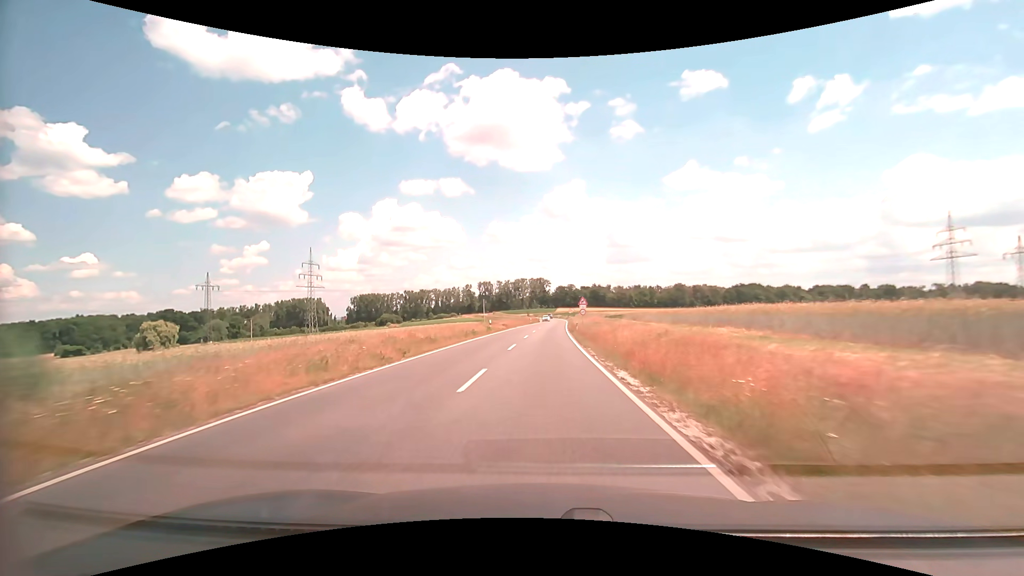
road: secondary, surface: asphalt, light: Day
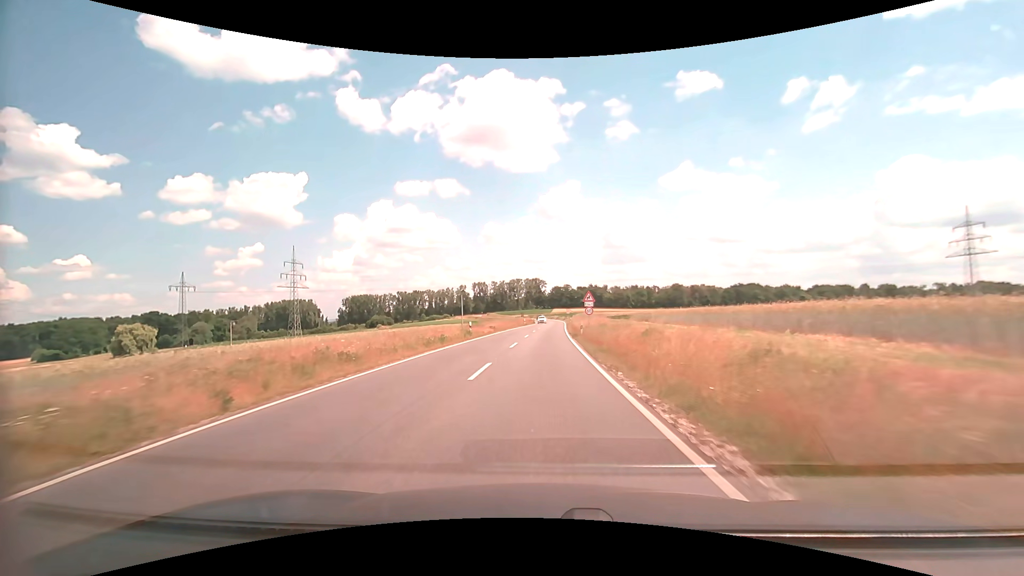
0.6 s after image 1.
(0.0, +10.1) m; 0°
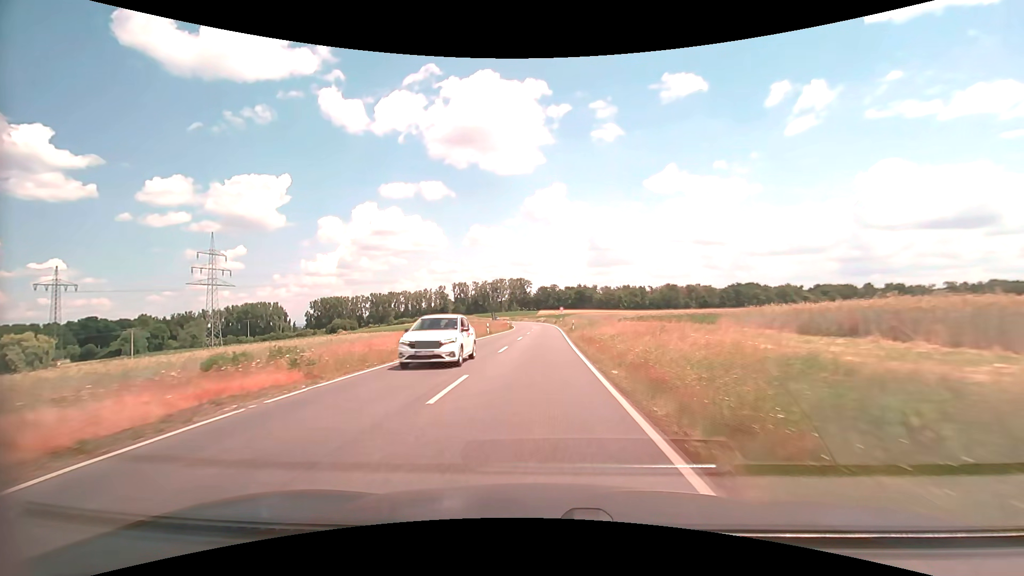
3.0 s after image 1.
(+0.7, +38.7) m; +2°
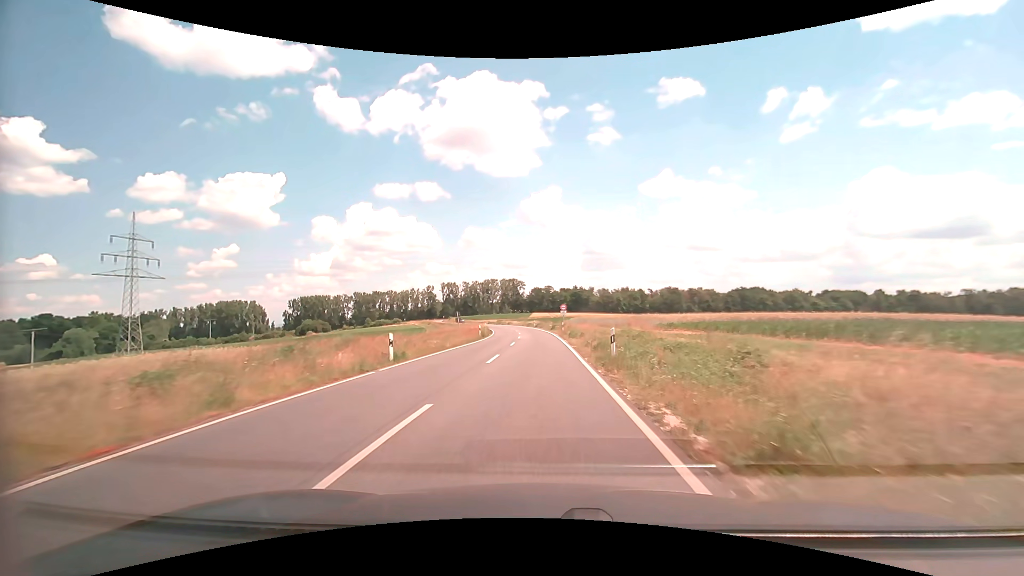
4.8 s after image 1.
(+0.2, +27.8) m; +1°
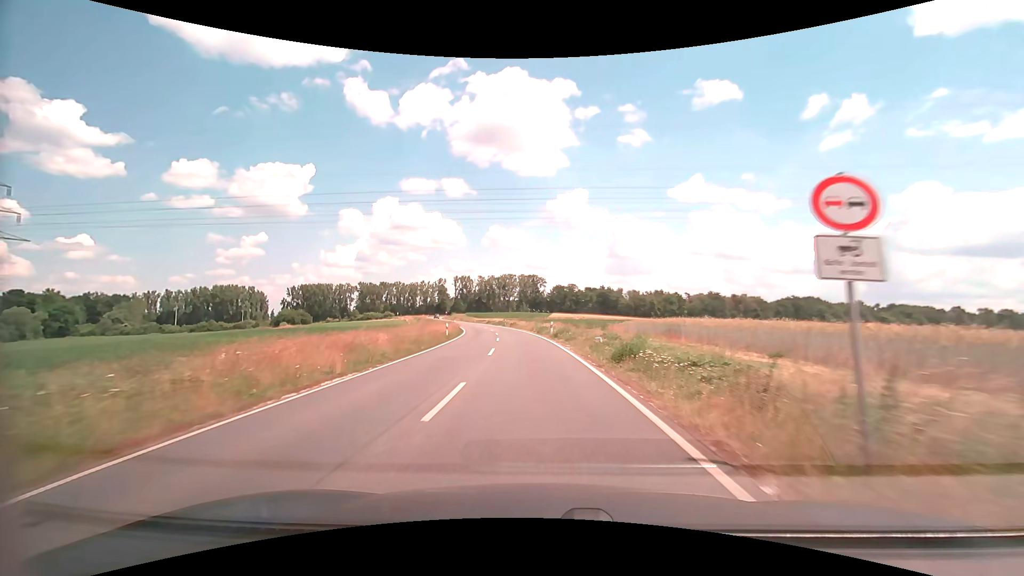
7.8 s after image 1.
(-0.5, +45.6) m; -2°
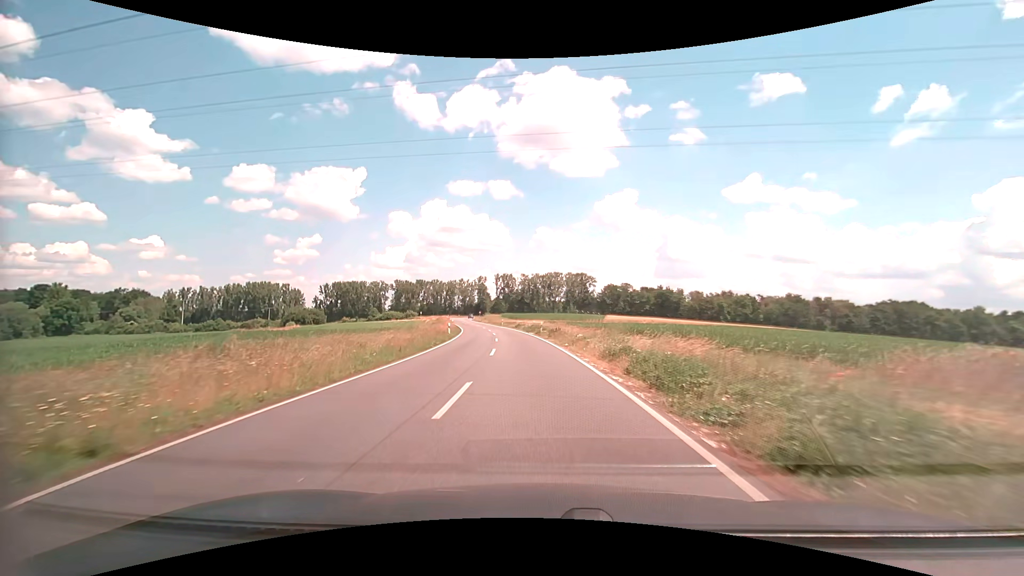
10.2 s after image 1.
(-1.5, +36.0) m; -5°
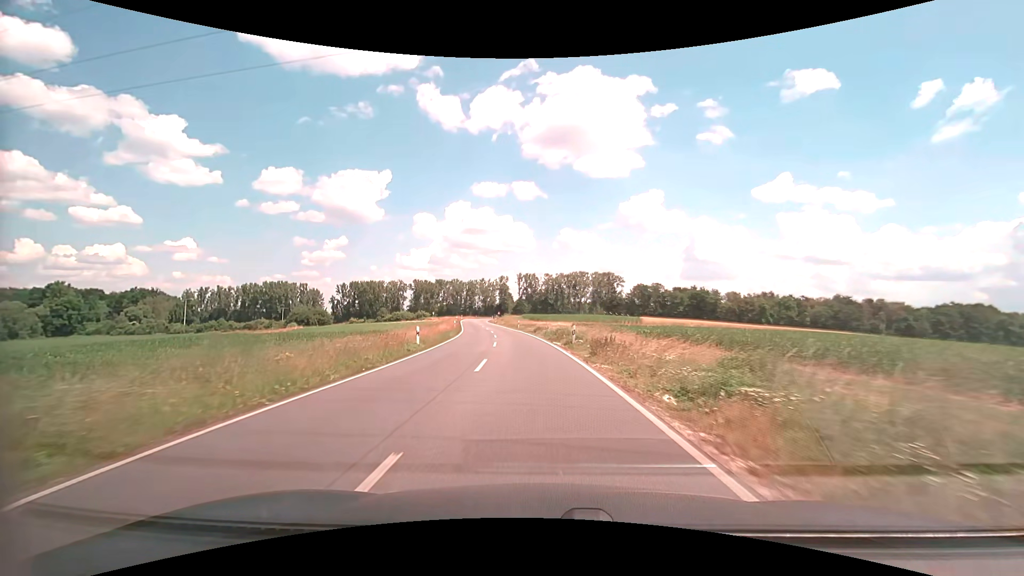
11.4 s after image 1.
(-0.4, +17.9) m; -3°
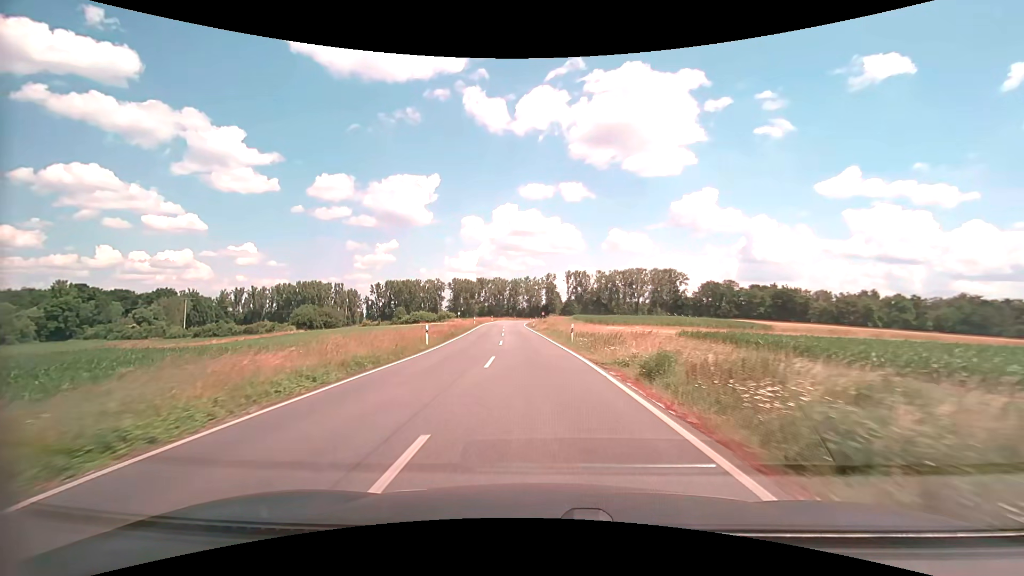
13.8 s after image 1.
(-1.9, +35.5) m; -5°
(0, +10) (0, +20) (-1, +30) (-2, +40) (-2, +50) (-3, +60) (-4, +70) (-4, +80) (-5, +90) (-5, +100) m
